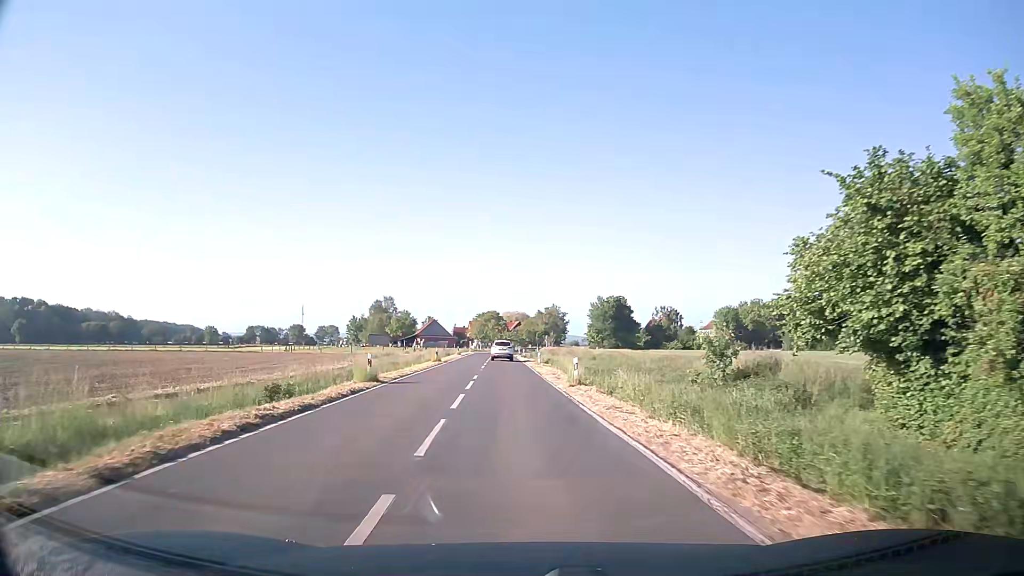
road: secondary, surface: asphalt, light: Day
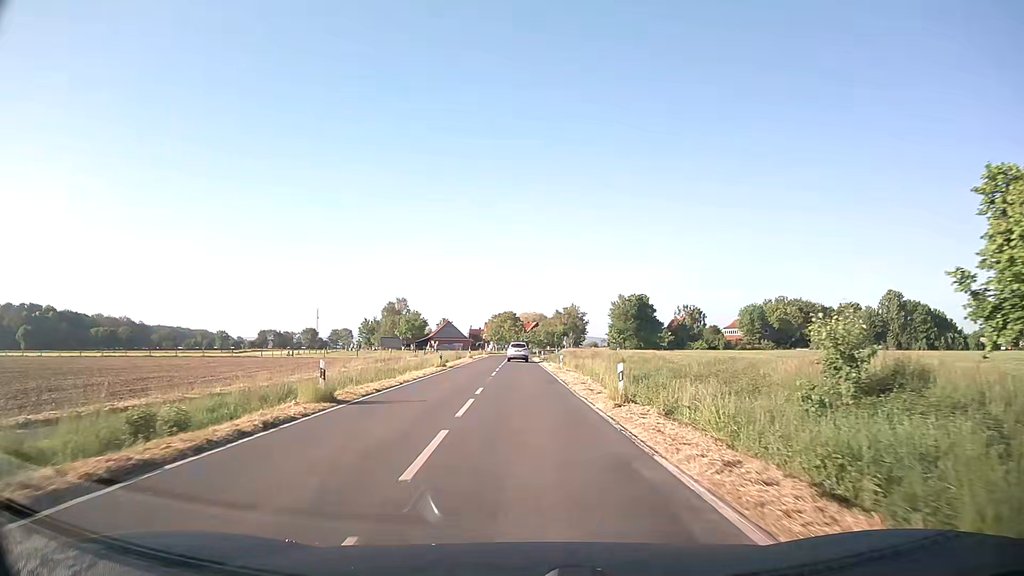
(-0.1, +7.7) m; -1°
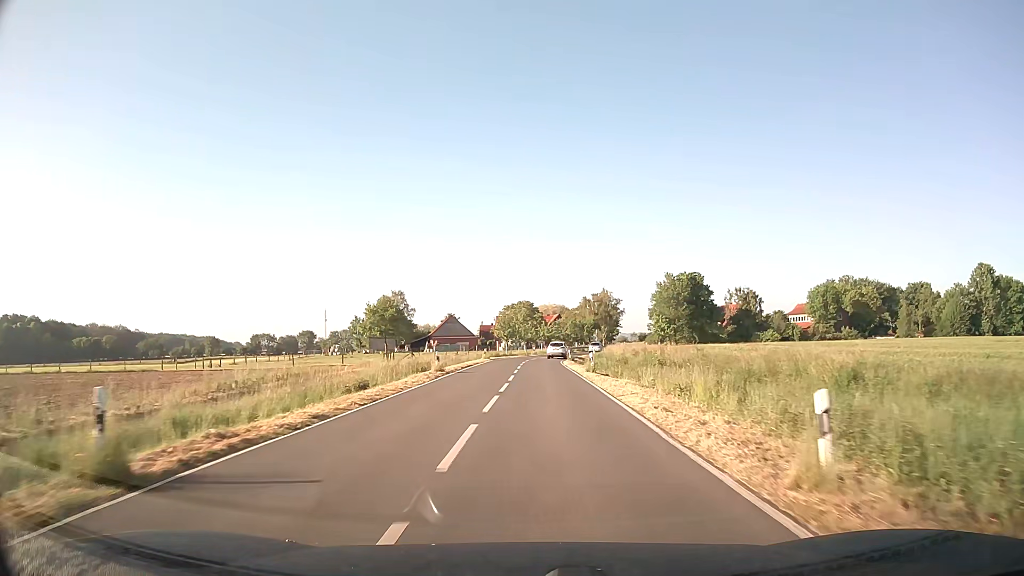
(-0.8, +36.5) m; -2°
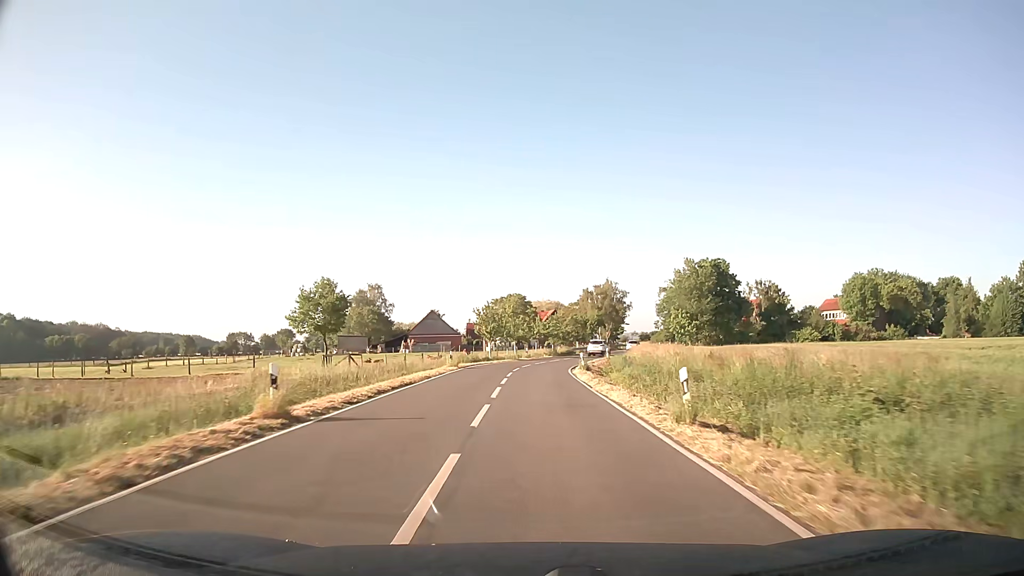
(+0.1, +20.8) m; +1°
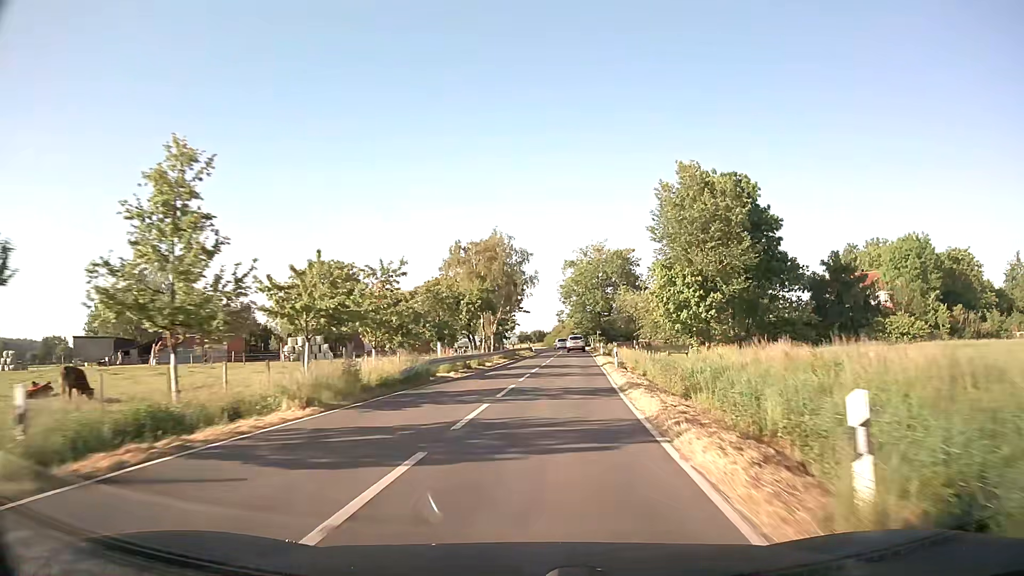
(+3.0, +55.6) m; +11°
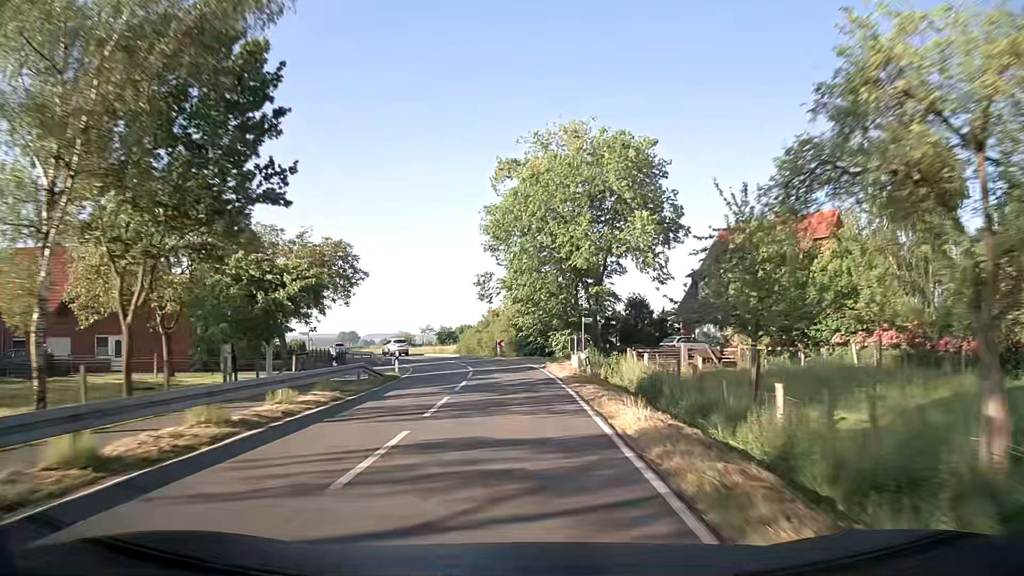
(+4.6, +58.9) m; +4°
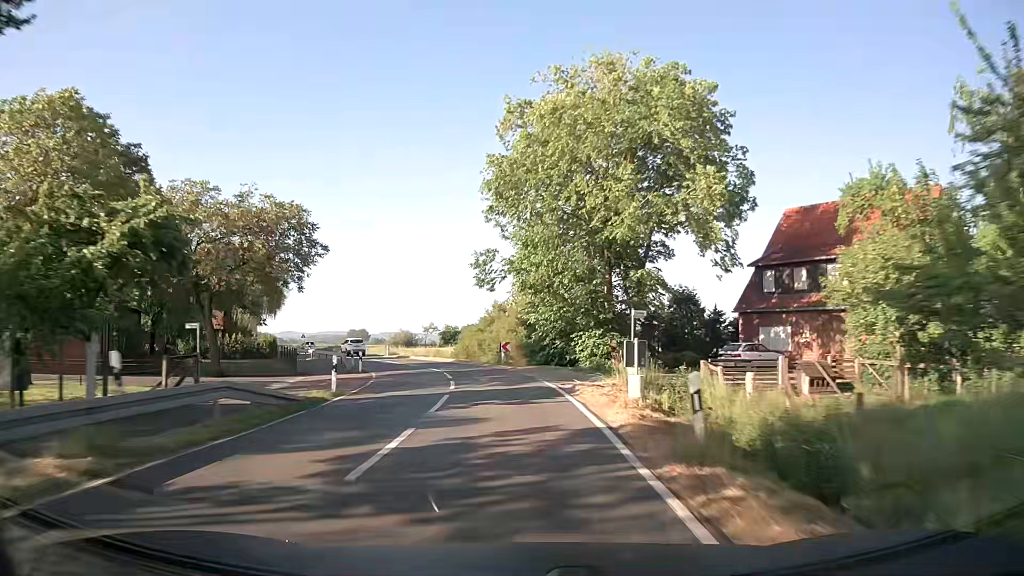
(0.0, +11.8) m; 0°
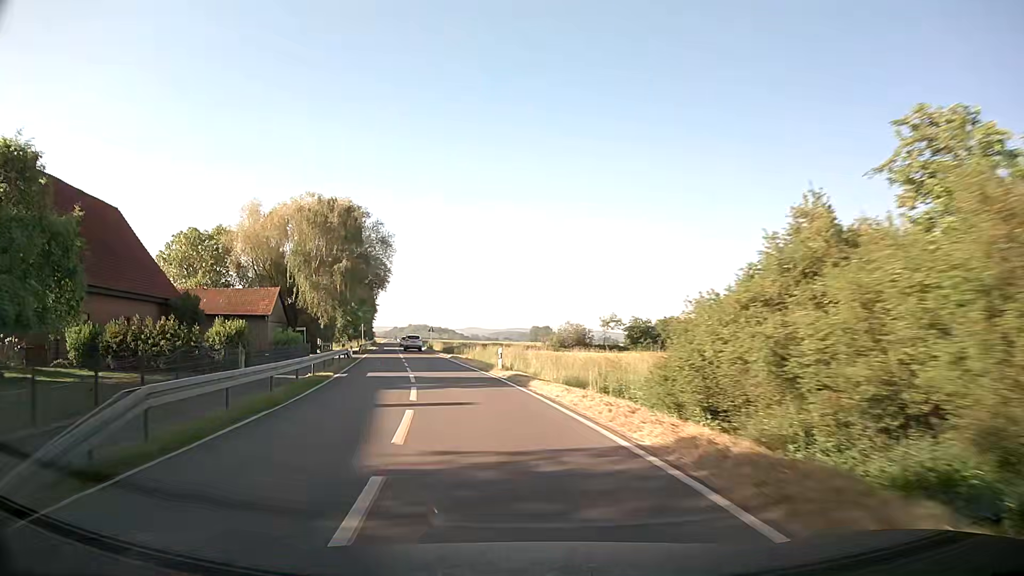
(-4.1, +34.4) m; -15°
(-1, +10) (-2, +20) (-4, +30) (-6, +39) (-8, +49) (-11, +59) (-13, +69) (-15, +78) (-17, +88) (-19, +98) m
